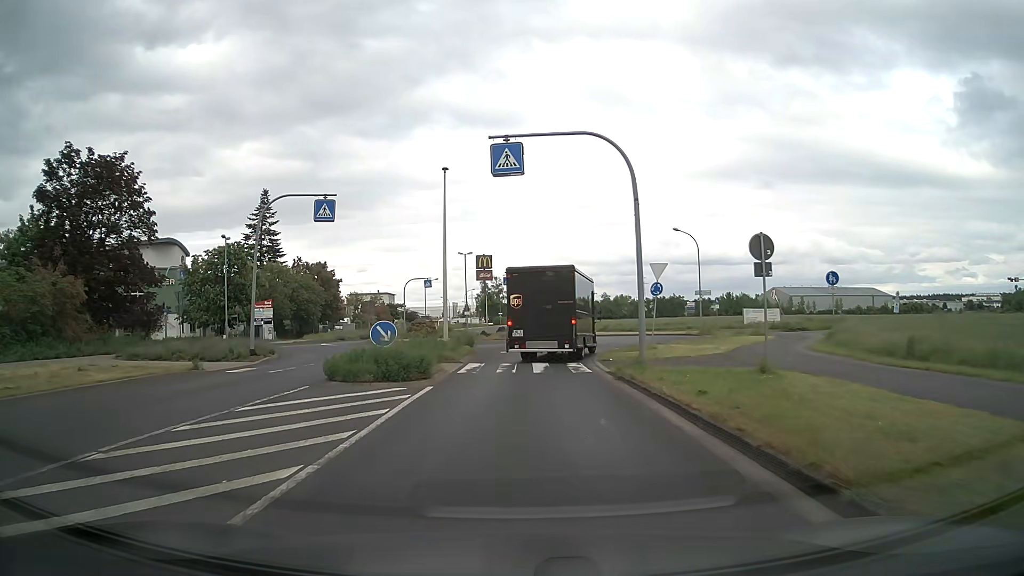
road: tertiary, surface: asphalt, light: Day
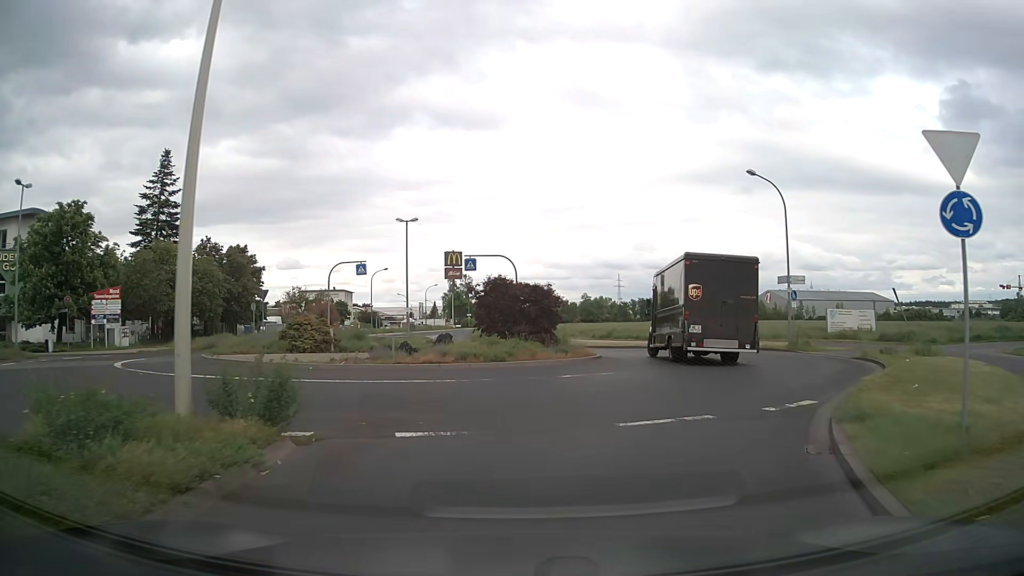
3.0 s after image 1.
(+0.3, +20.8) m; +3°
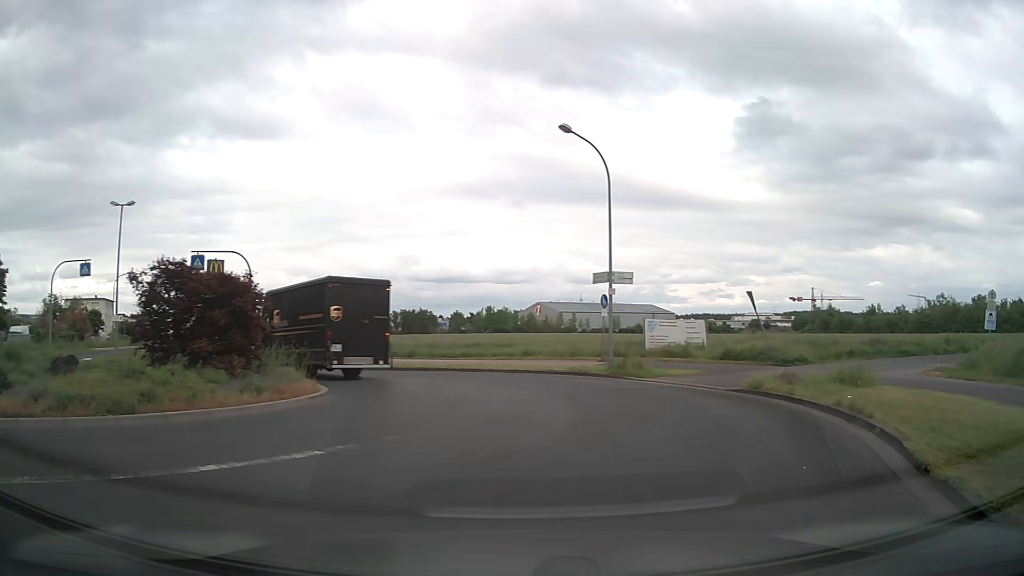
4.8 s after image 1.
(+1.2, +8.9) m; +21°
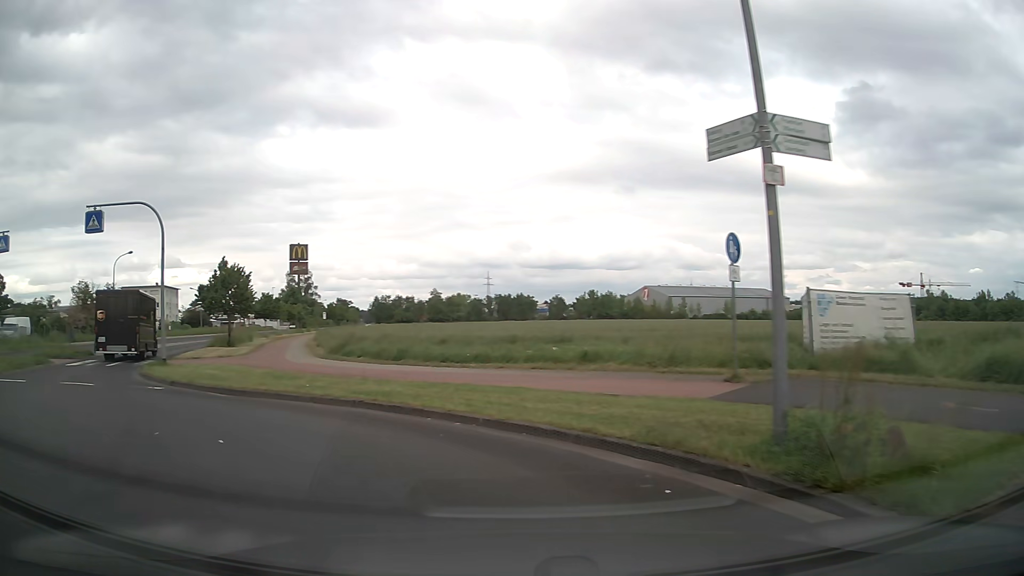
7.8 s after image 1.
(+1.6, +15.7) m; -10°
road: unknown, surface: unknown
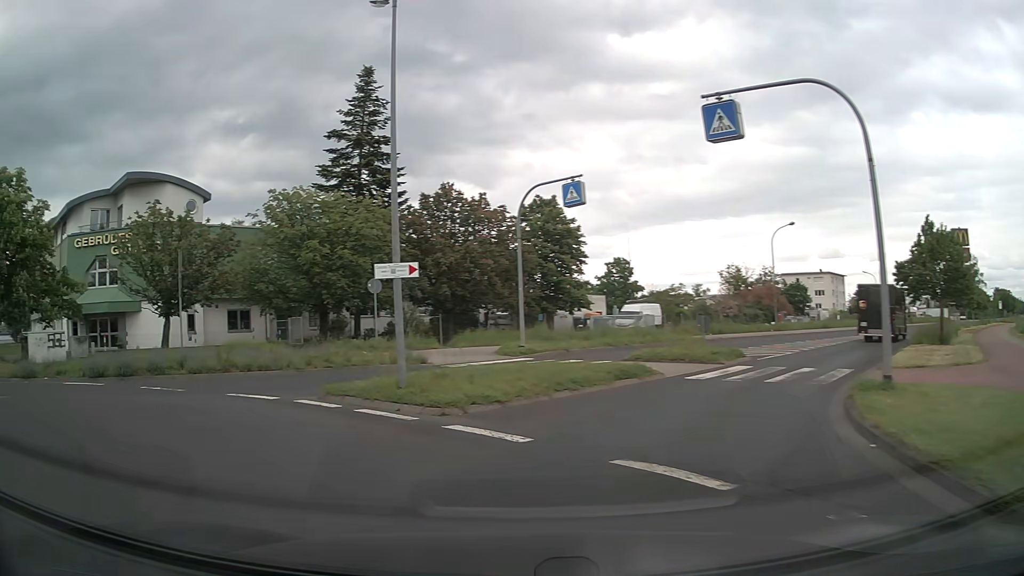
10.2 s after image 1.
(-6.1, +11.2) m; -57°
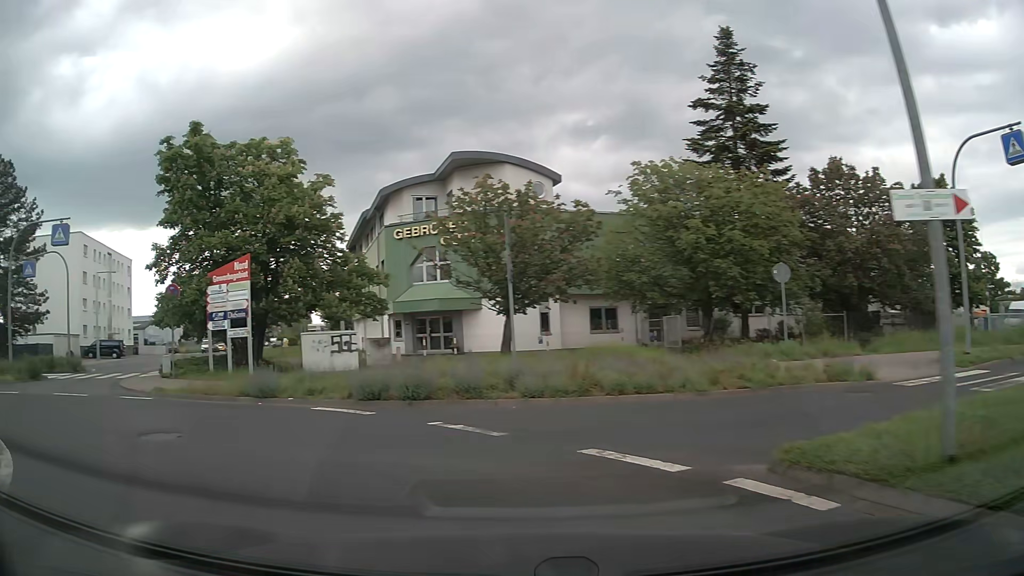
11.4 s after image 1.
(-1.8, +6.3) m; -31°
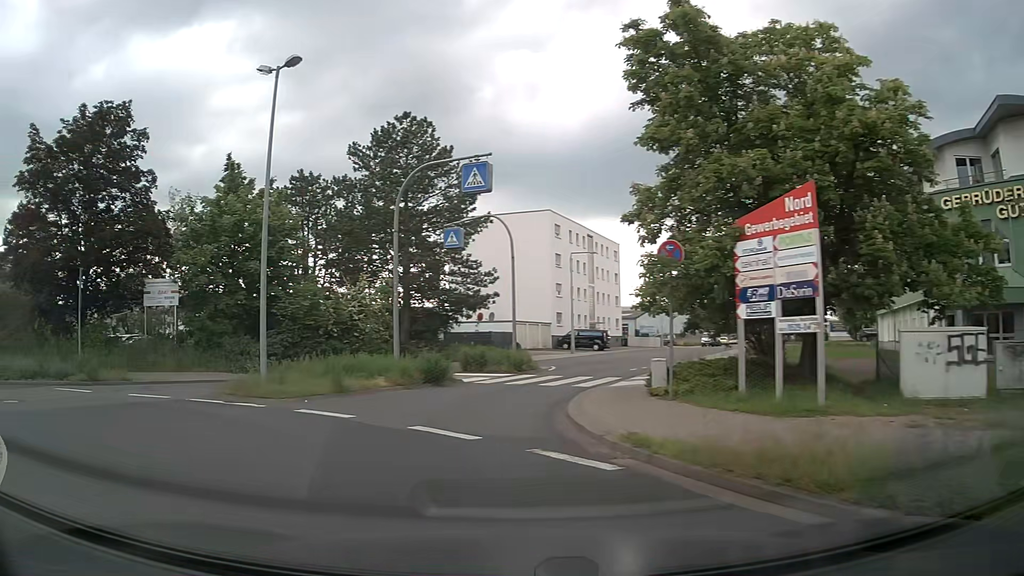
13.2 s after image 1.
(-3.5, +8.7) m; -41°
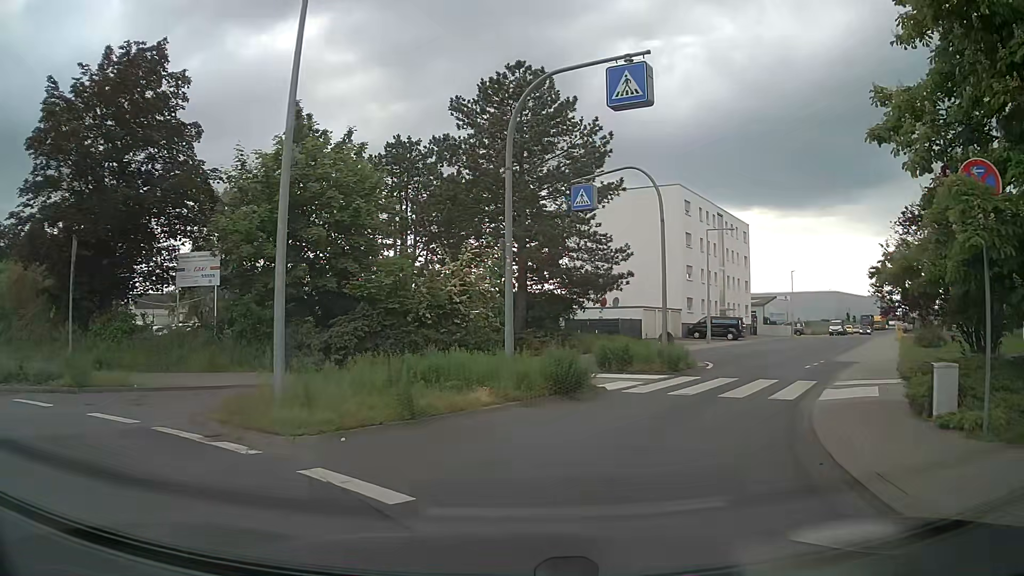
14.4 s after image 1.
(-0.9, +6.3) m; -10°
